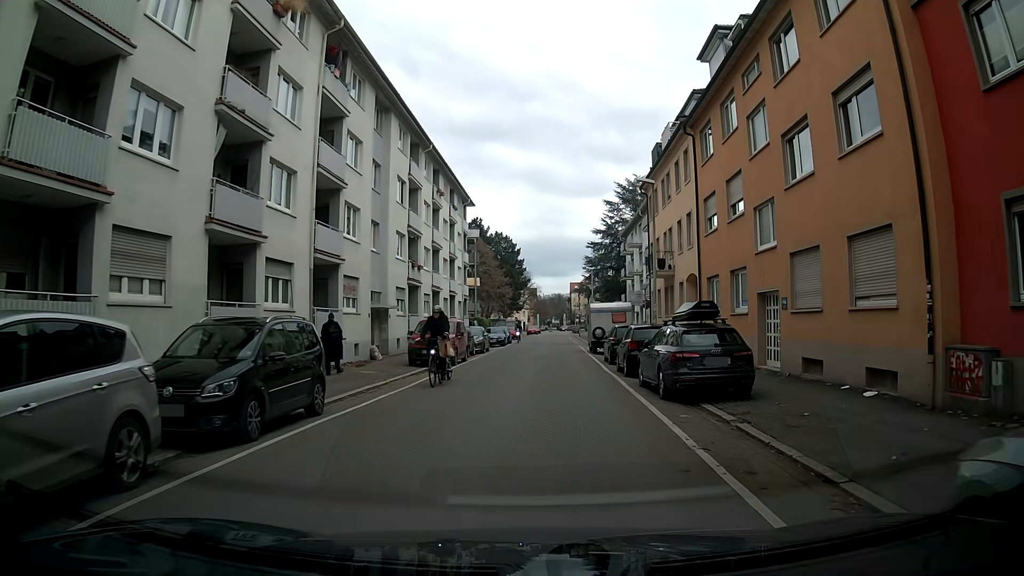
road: residential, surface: asphalt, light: Day
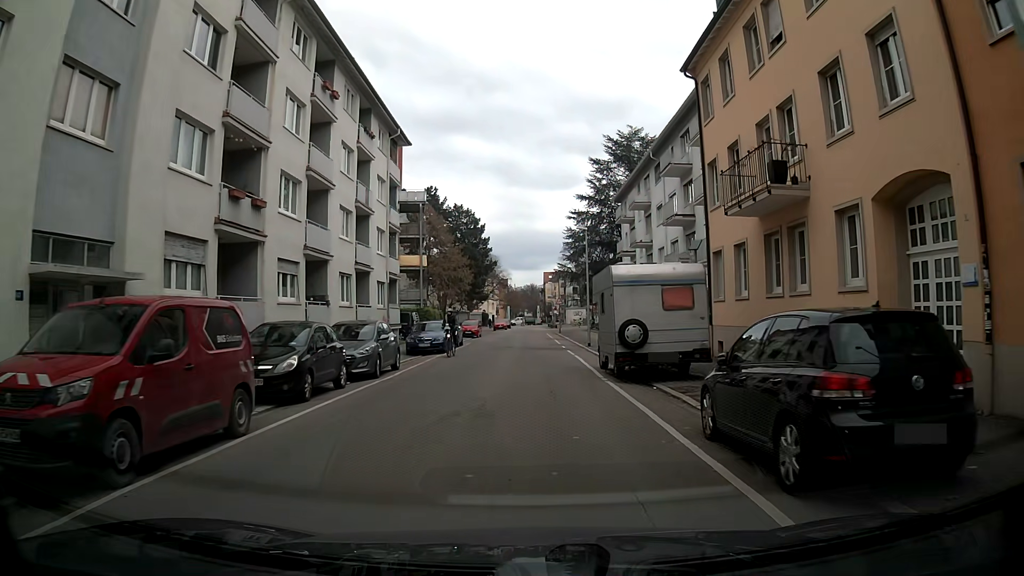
(+0.6, +20.0) m; +2°
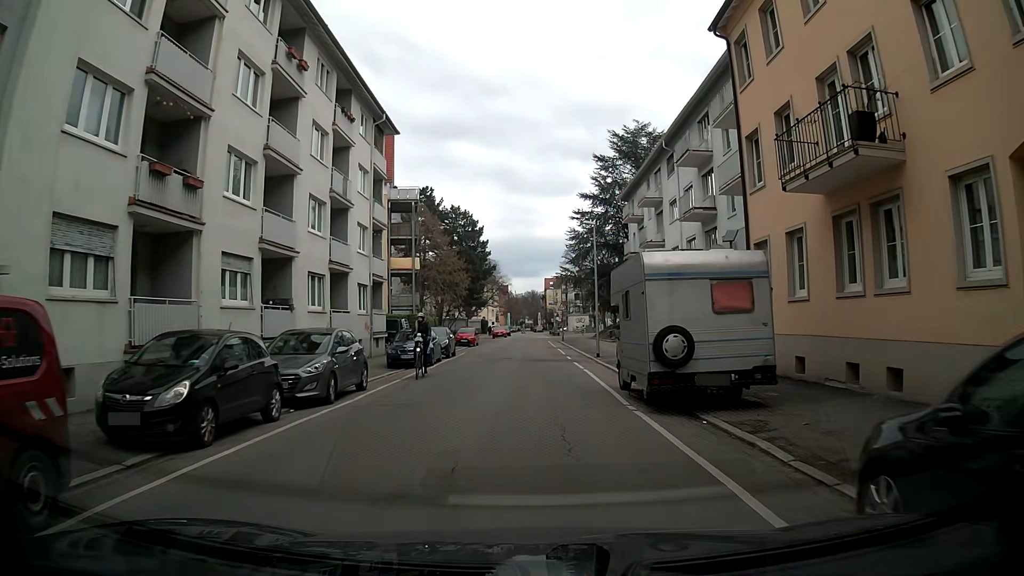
(0.0, +4.2) m; +1°
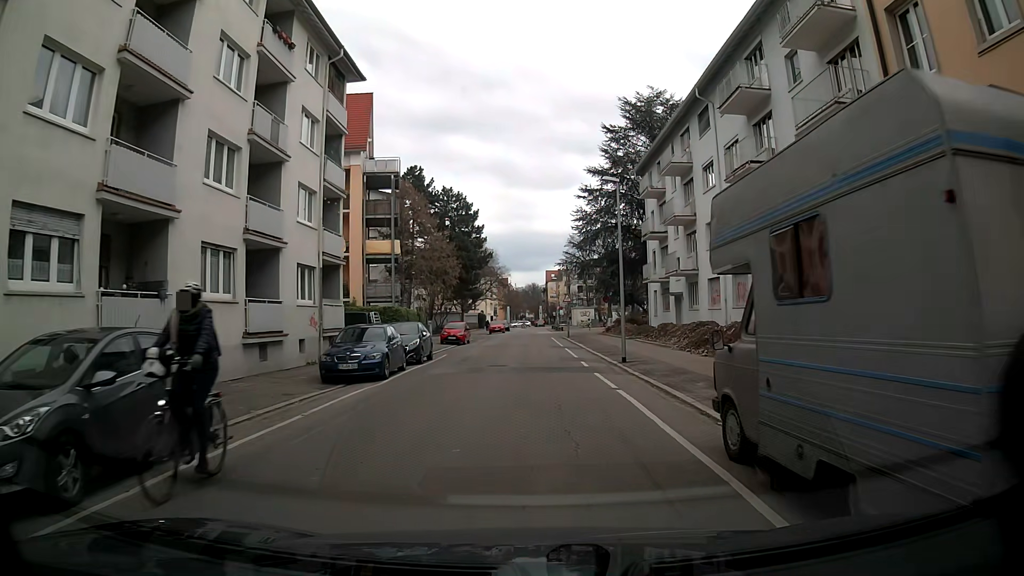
(-0.1, +8.3) m; -1°
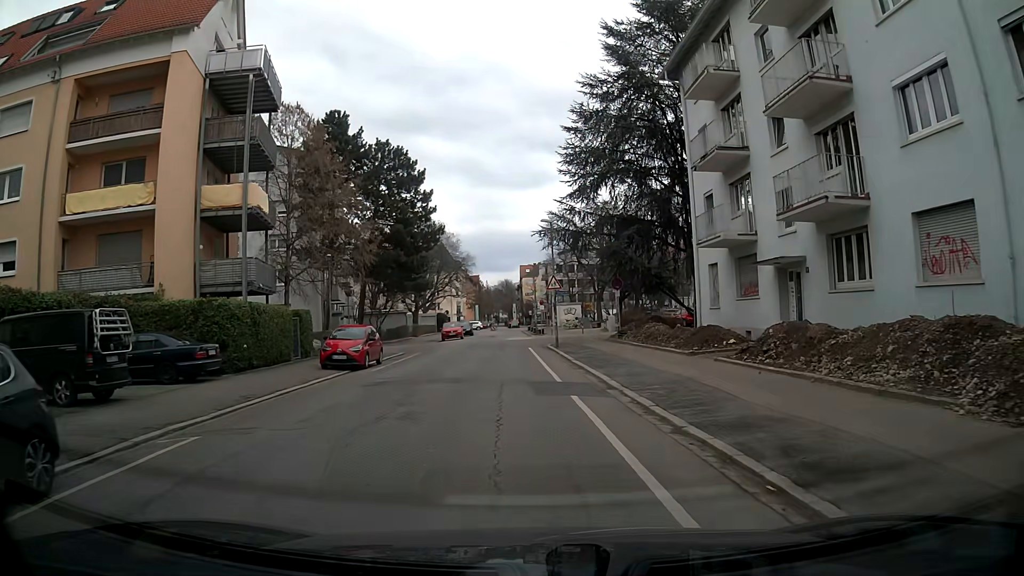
(+0.4, +20.8) m; 0°
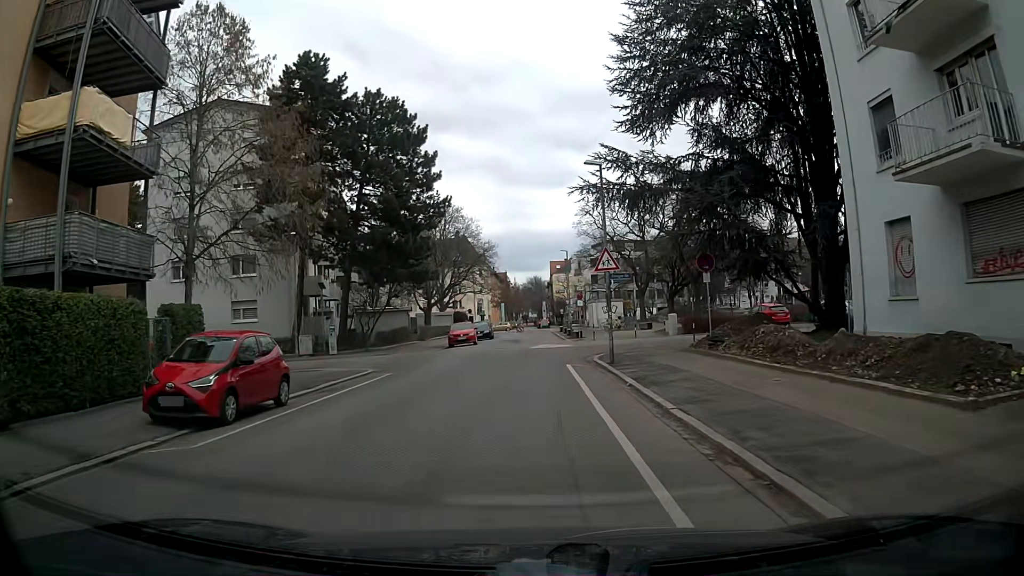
(+0.1, +12.5) m; -1°
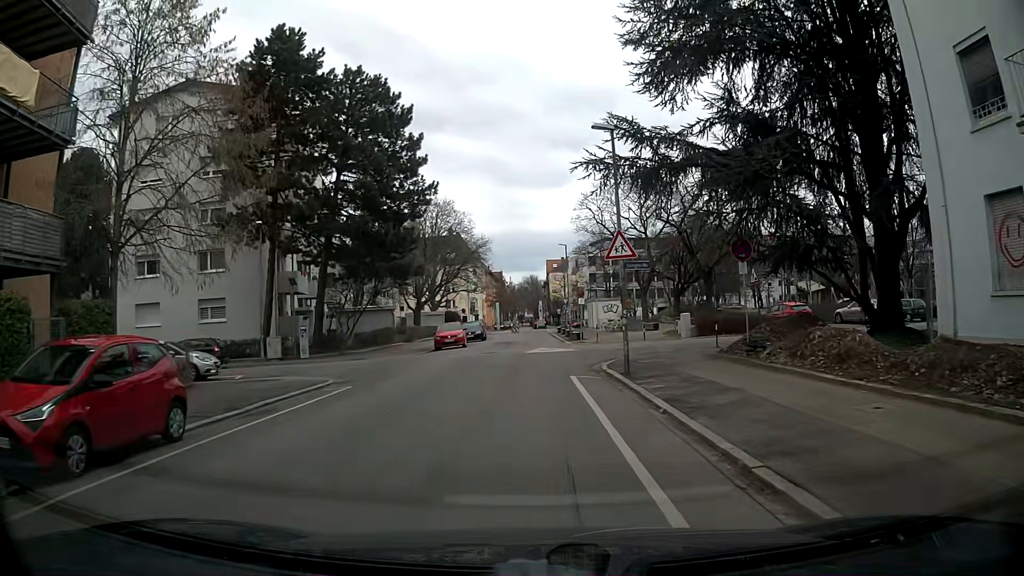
(0.0, +4.1) m; 0°
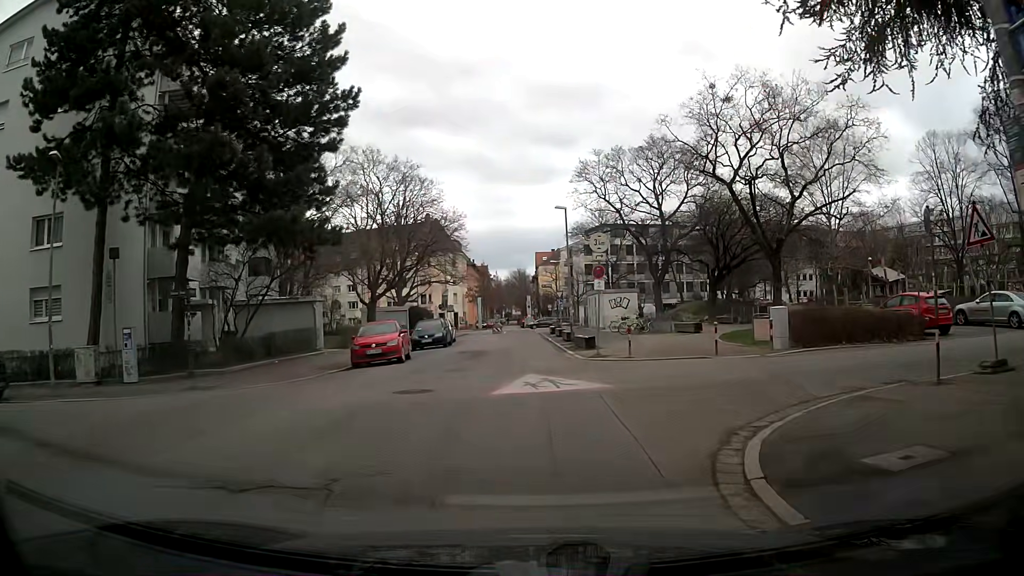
(0.0, +14.5) m; 0°
